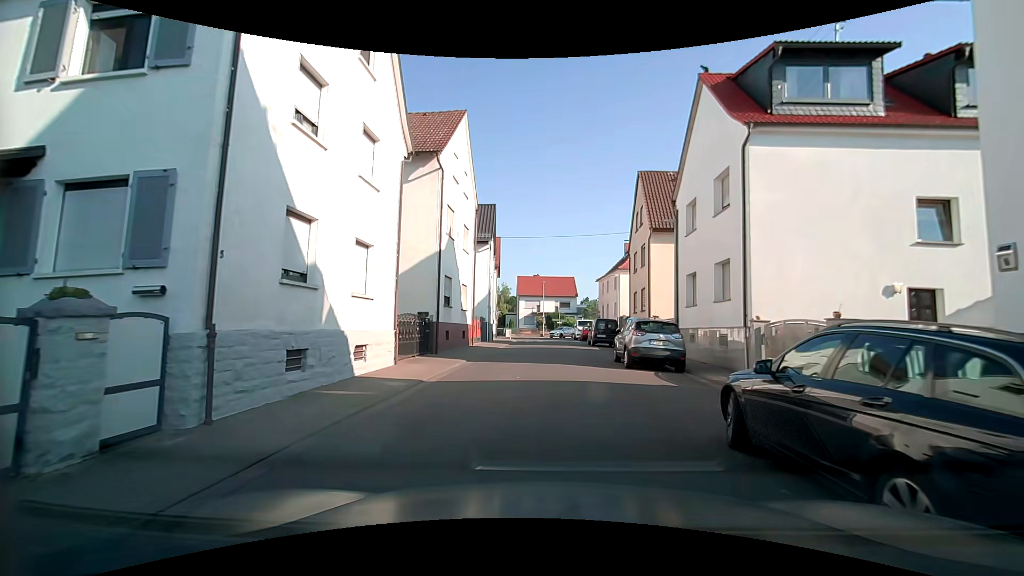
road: unclassified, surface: asphalt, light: Day
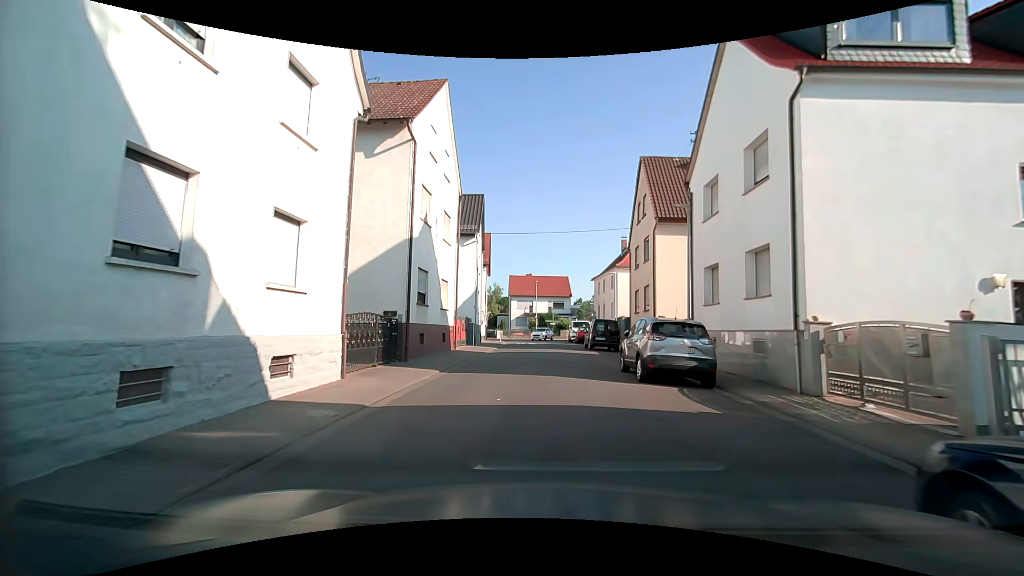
(+0.1, +3.4) m; +3°
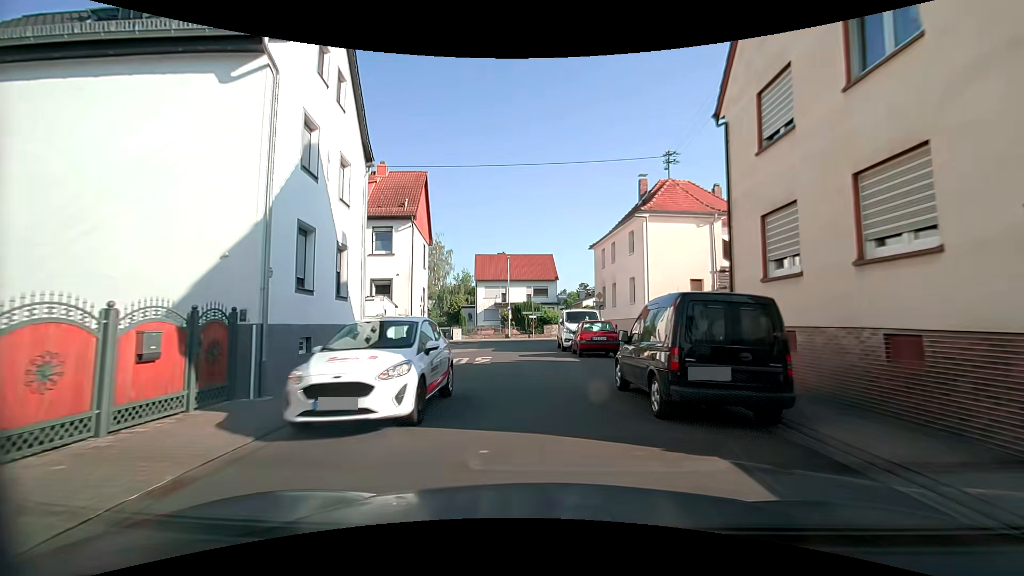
(+0.6, +21.8) m; +2°
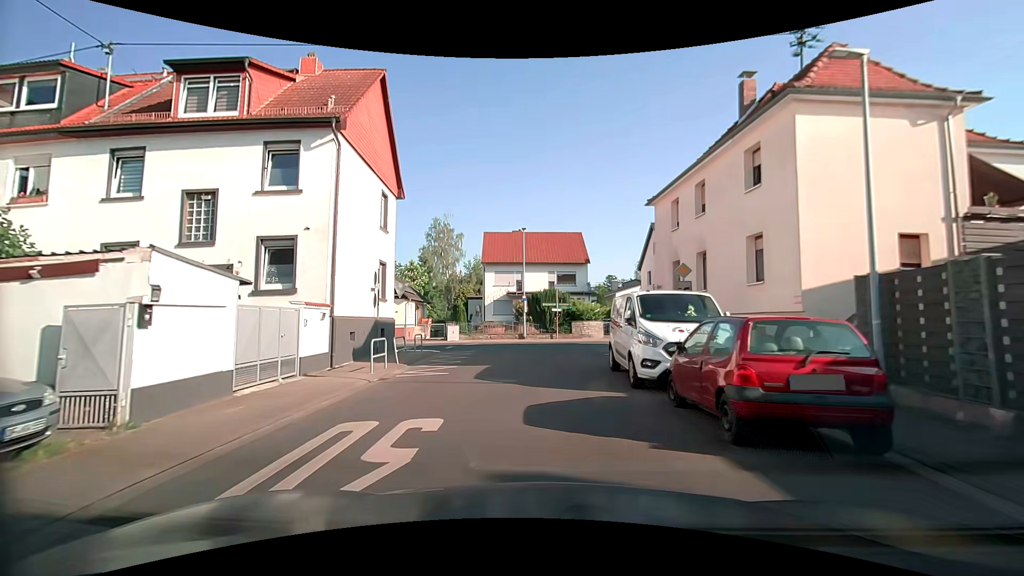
(-0.5, +13.4) m; -3°
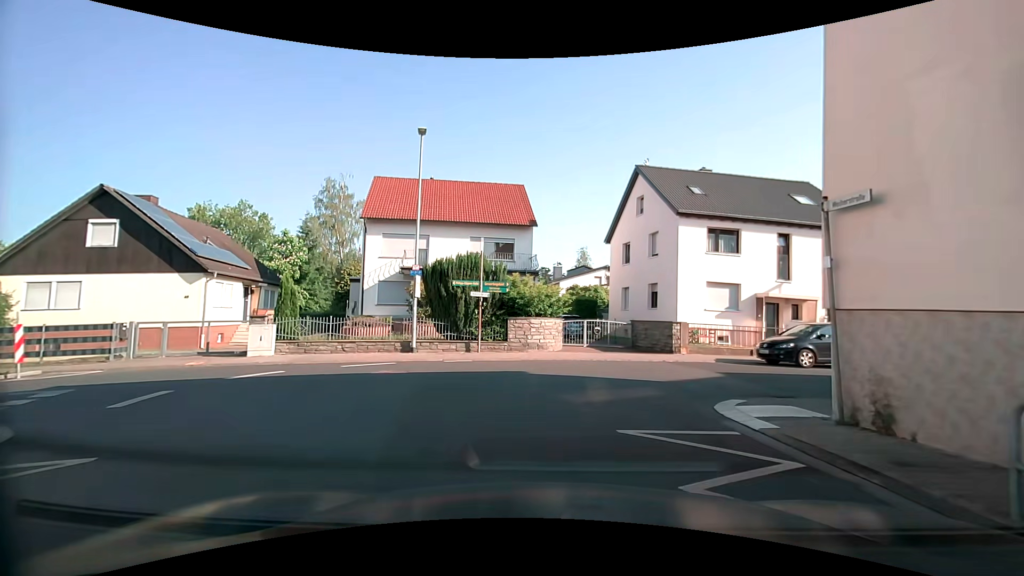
(+0.2, +17.9) m; +8°
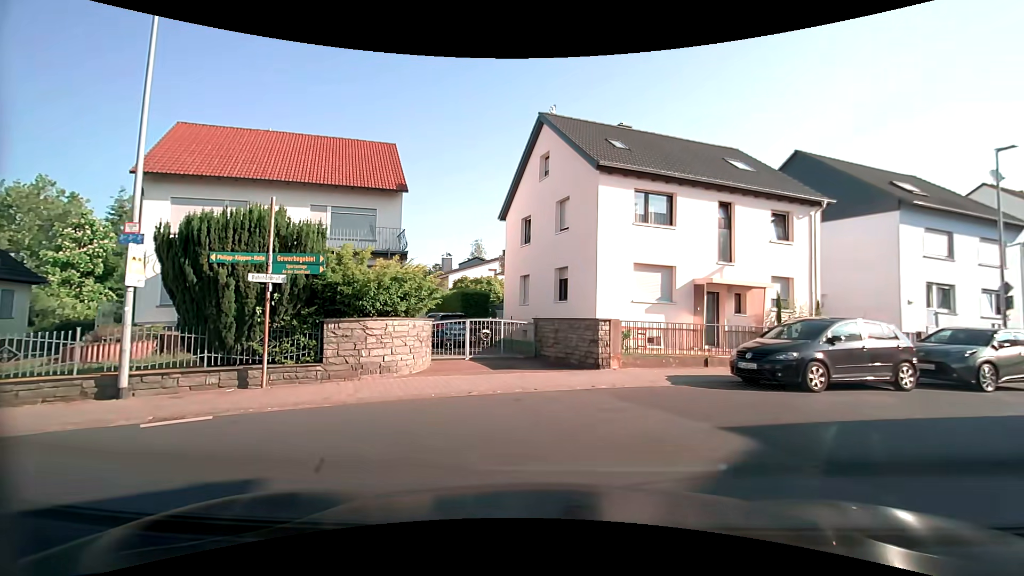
(+0.3, +7.6) m; +10°
